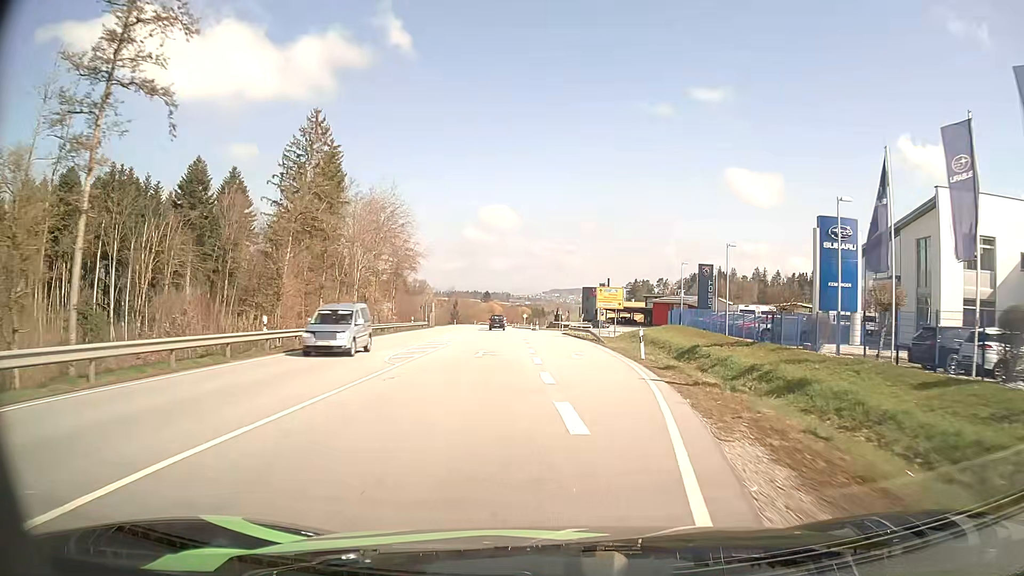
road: primary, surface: asphalt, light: Day
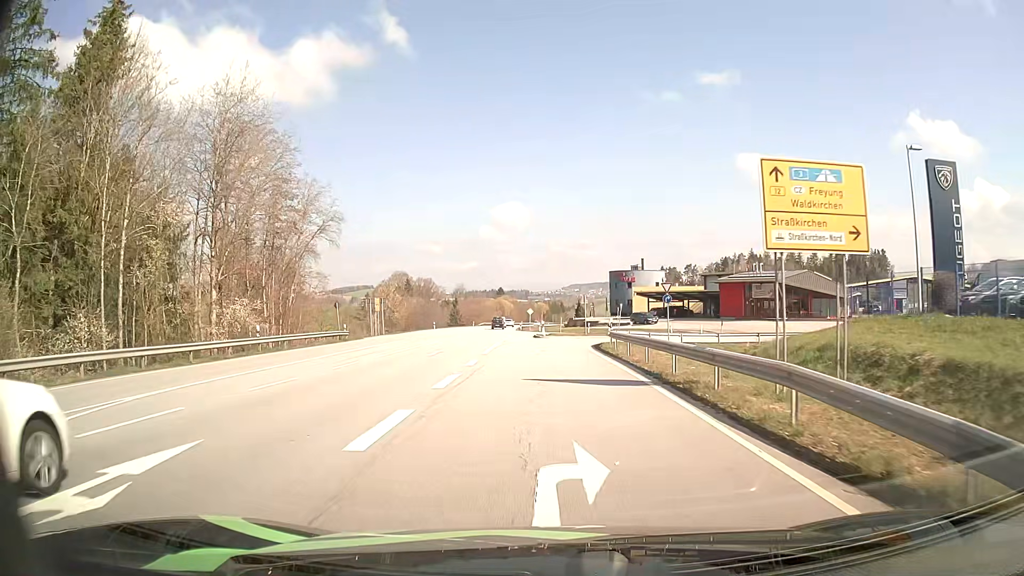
(+0.8, +43.0) m; -1°
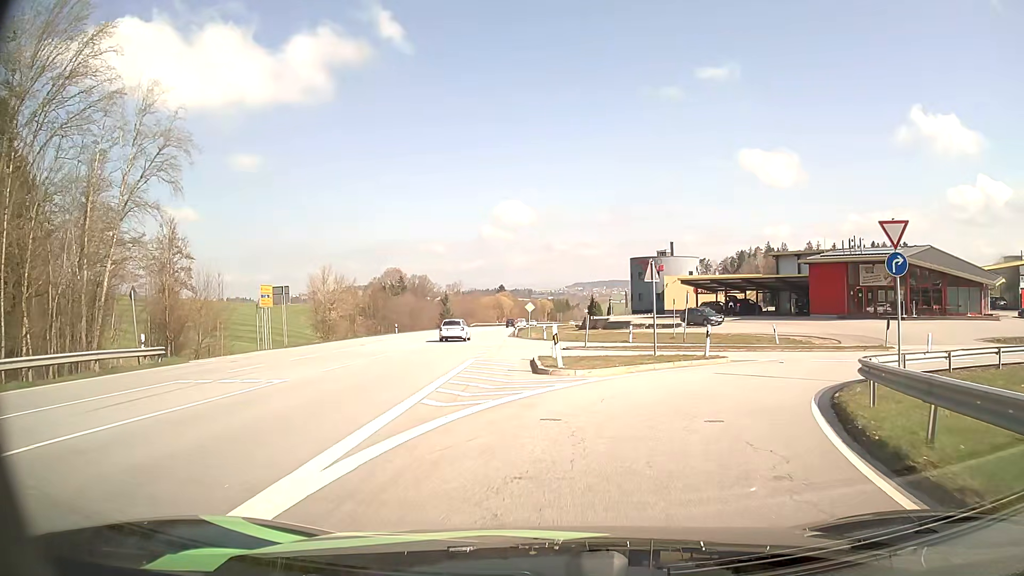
(-0.5, +29.4) m; 0°
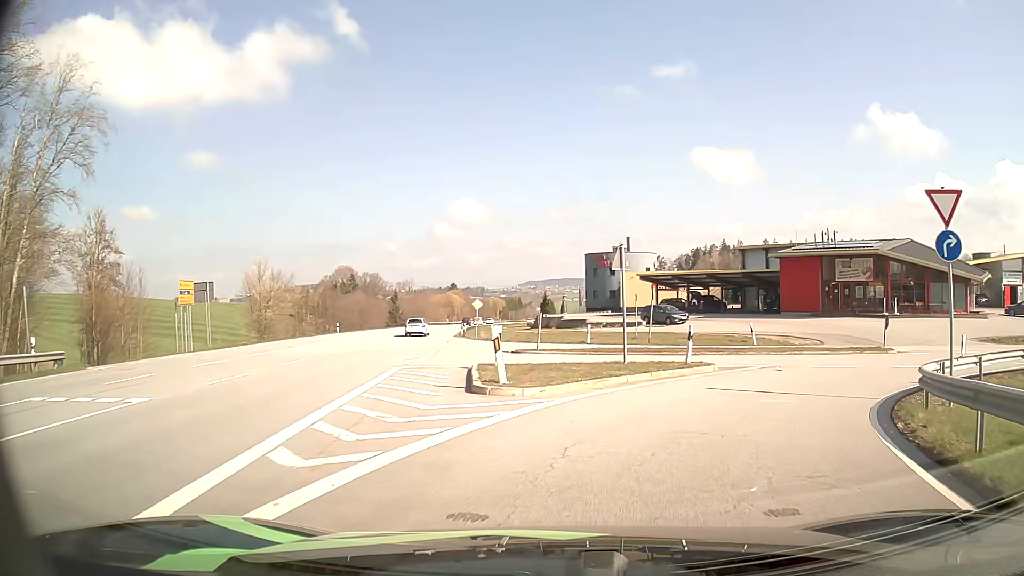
(+0.1, +4.4) m; +4°
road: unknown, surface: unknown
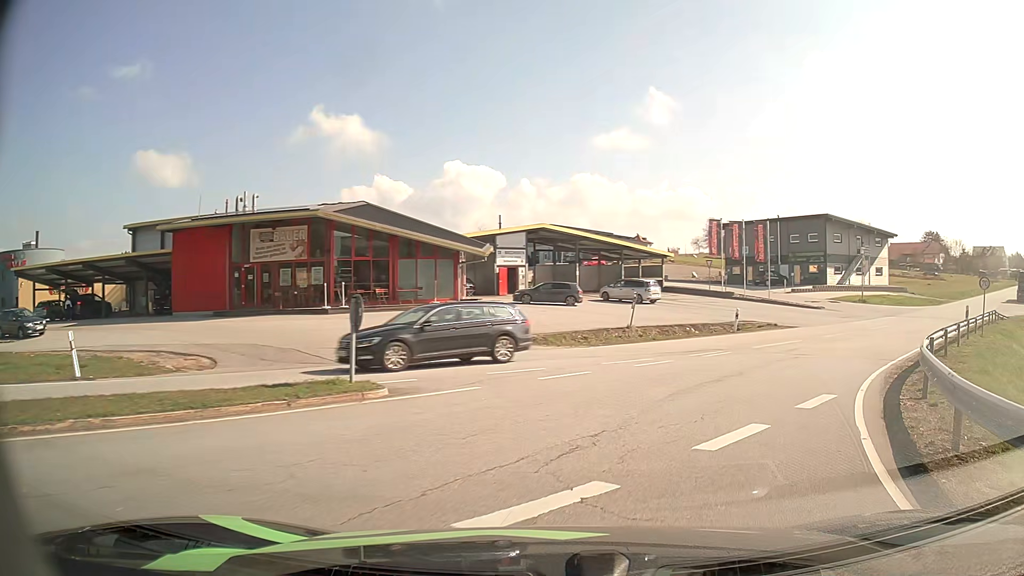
(+6.7, +16.8) m; +49°
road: residential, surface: asphalt
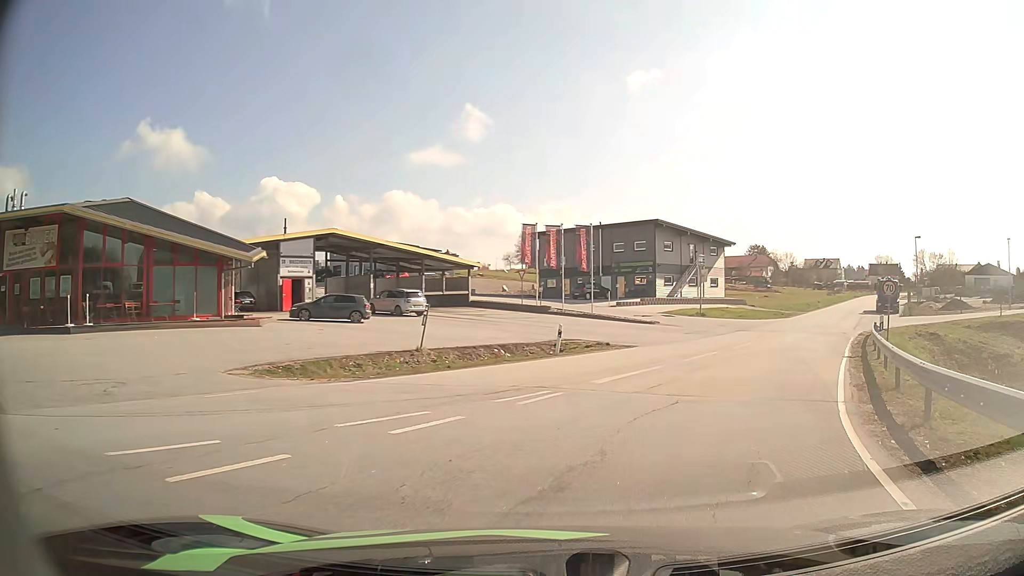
(+1.0, +6.9) m; +15°
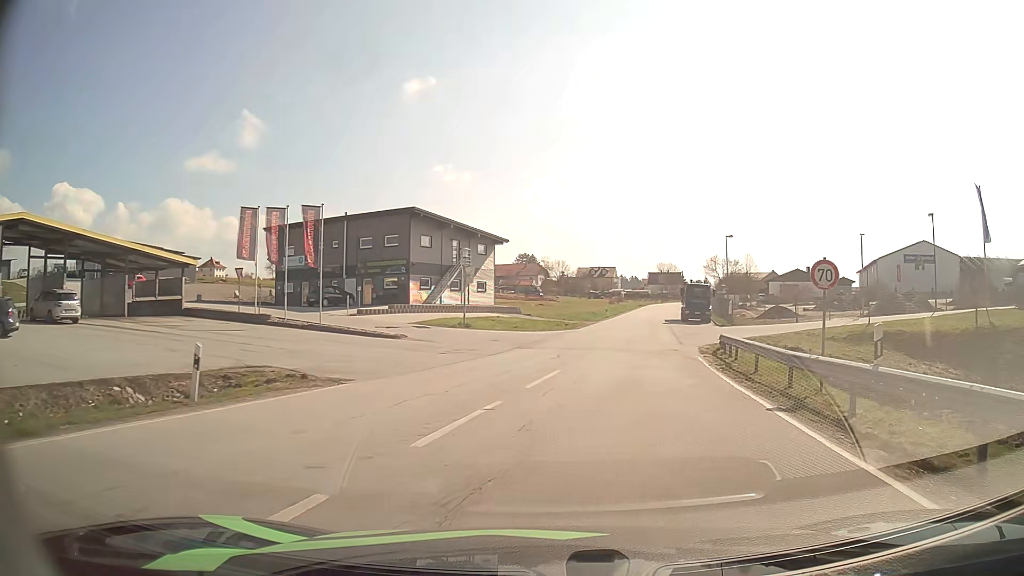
(+2.1, +11.7) m; +20°
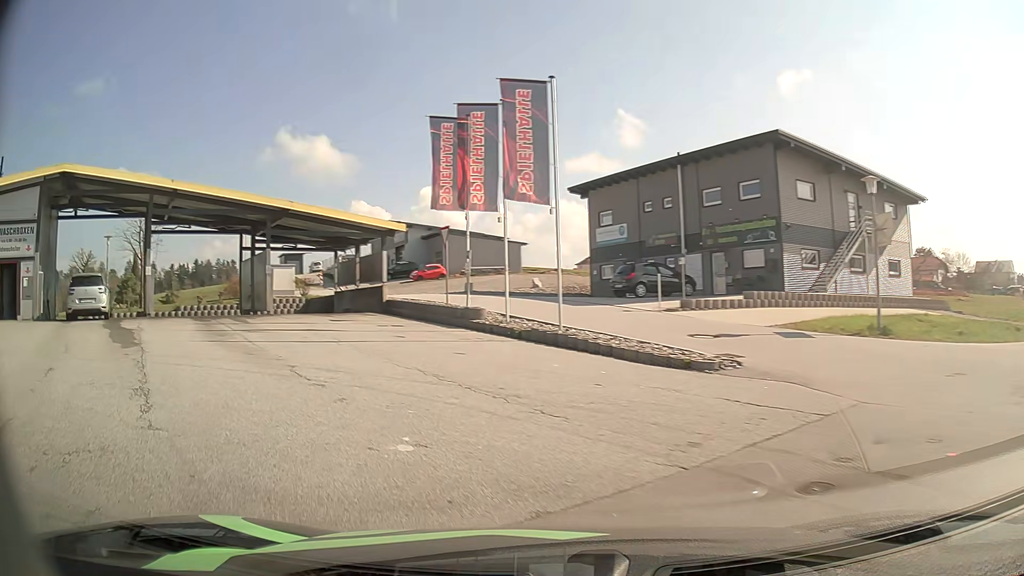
(-1.8, +19.9) m; -31°
